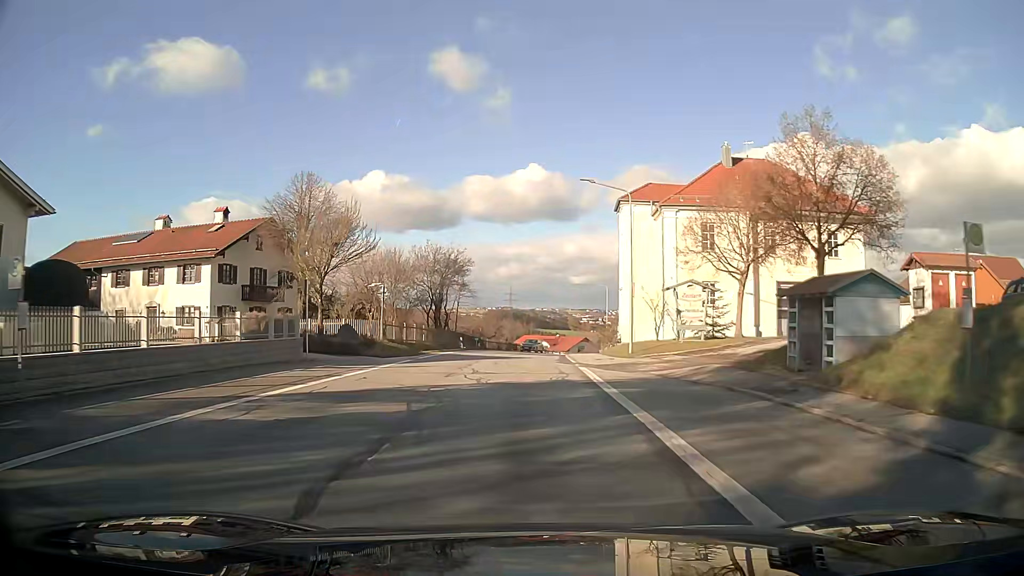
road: secondary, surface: asphalt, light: Day
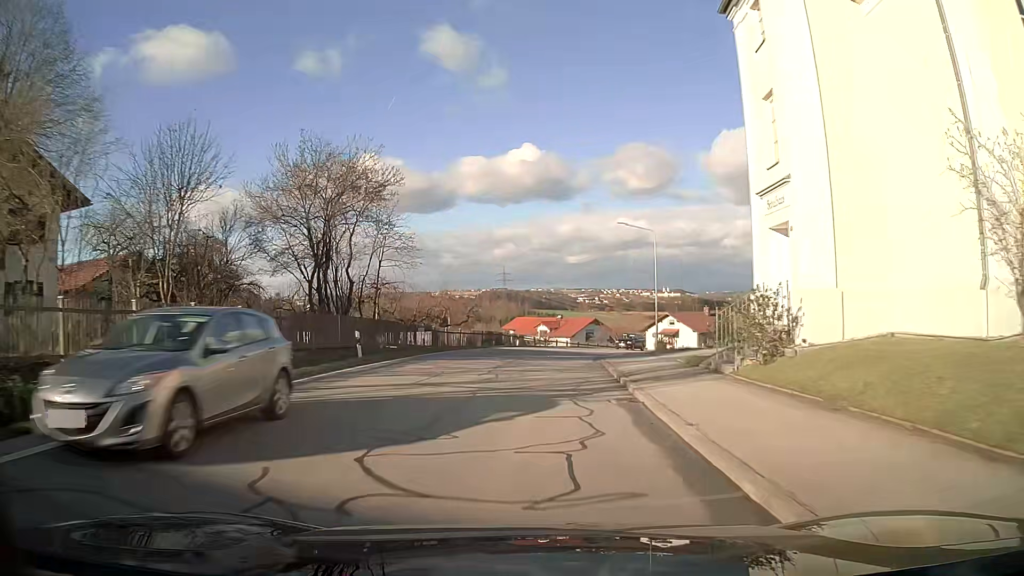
(+0.2, +30.5) m; +1°
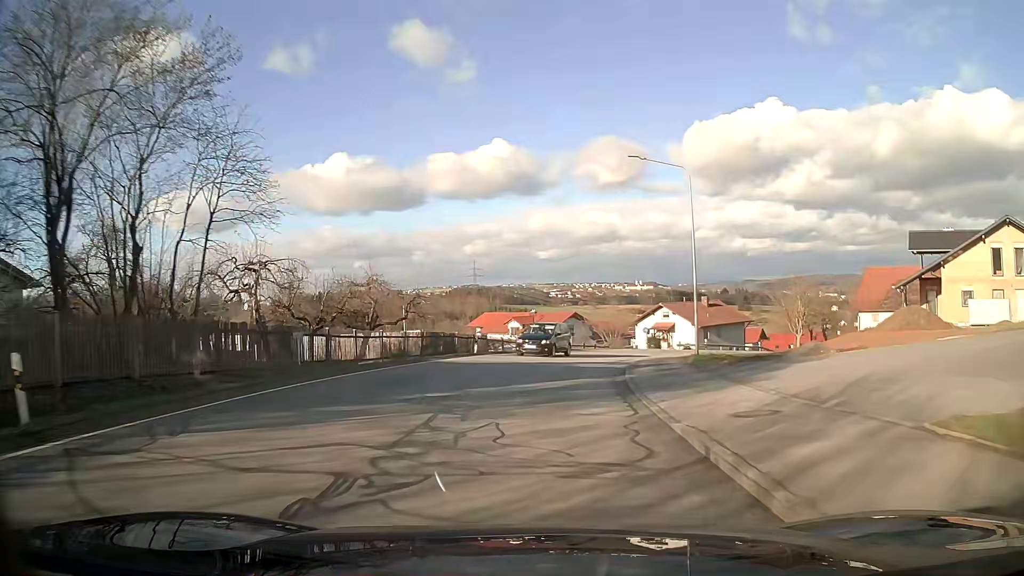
(+0.3, +15.5) m; +3°
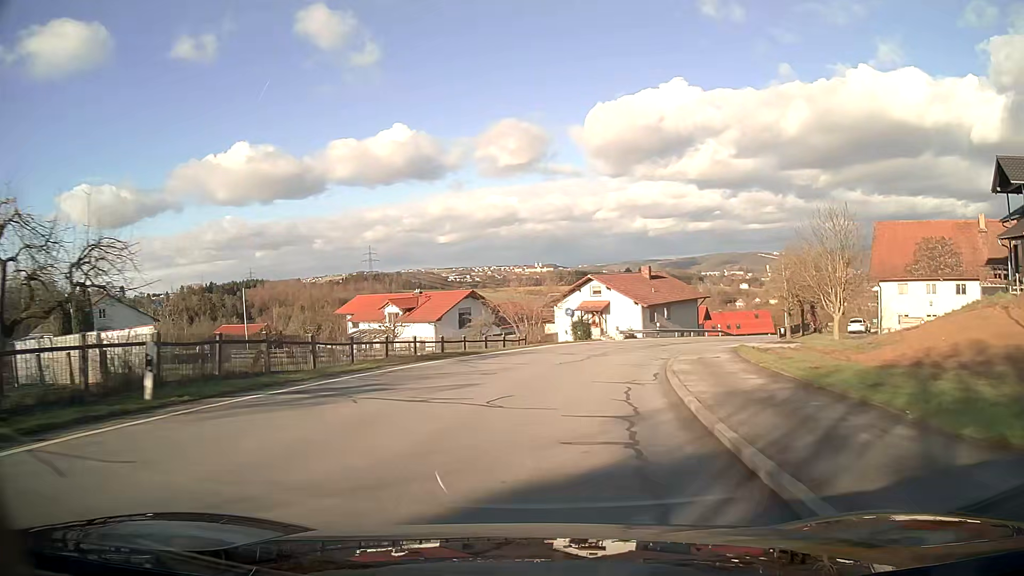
(+1.5, +23.3) m; +9°
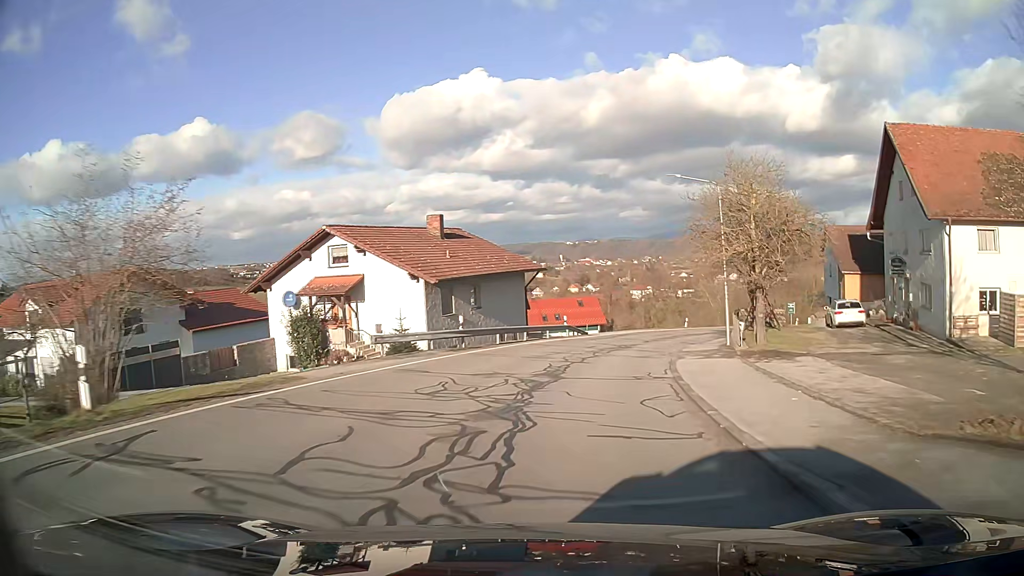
(+4.7, +30.5) m; +18°
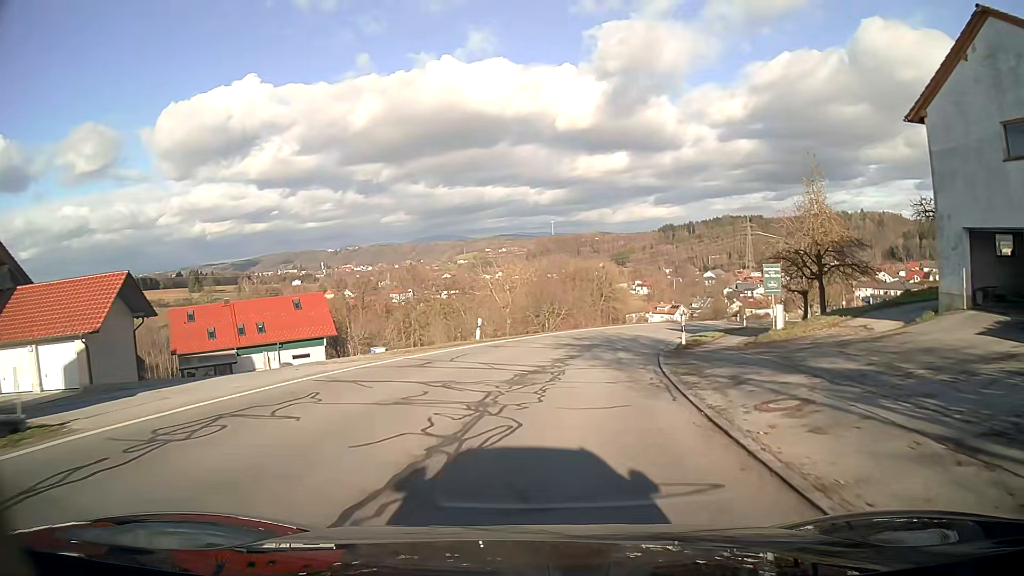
(+6.7, +37.6) m; +20°
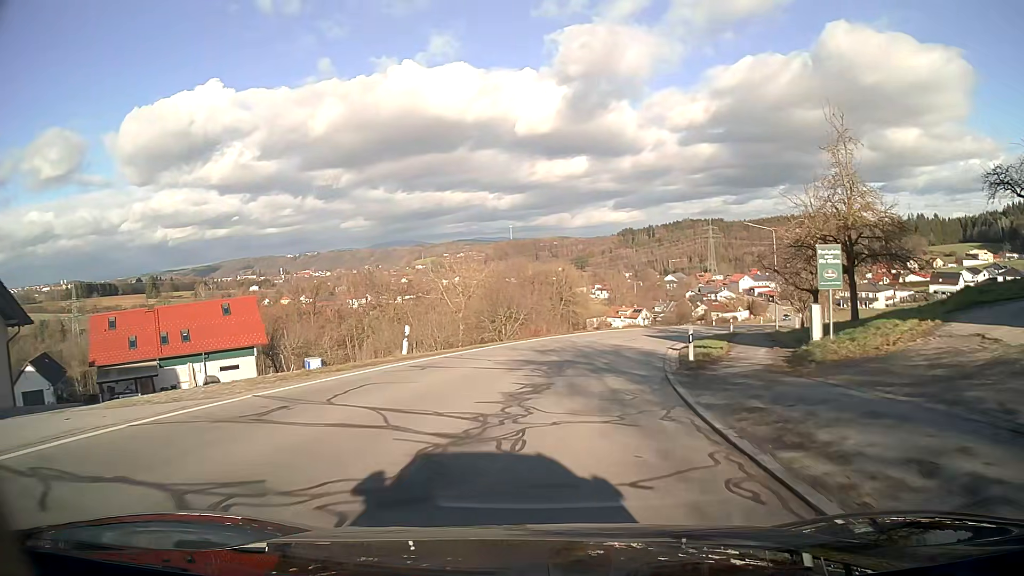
(+0.3, +7.6) m; +4°
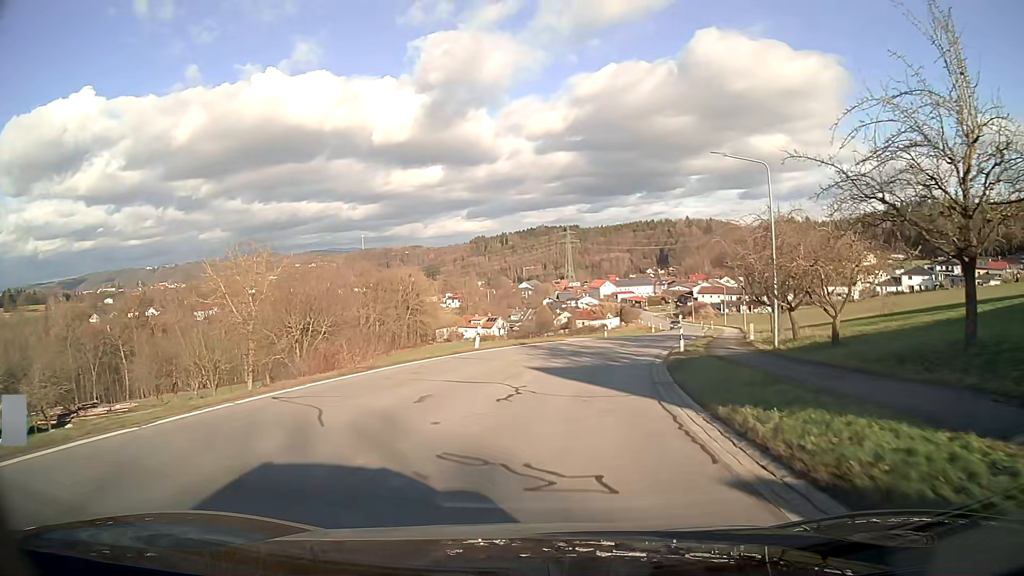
(+2.4, +22.6) m; +12°
(0, +10) (+2, +20) (+4, +30) (+6, +39) (+9, +49) (+12, +59) (+14, +68) (+17, +78) (+19, +88) (+21, +97) m
